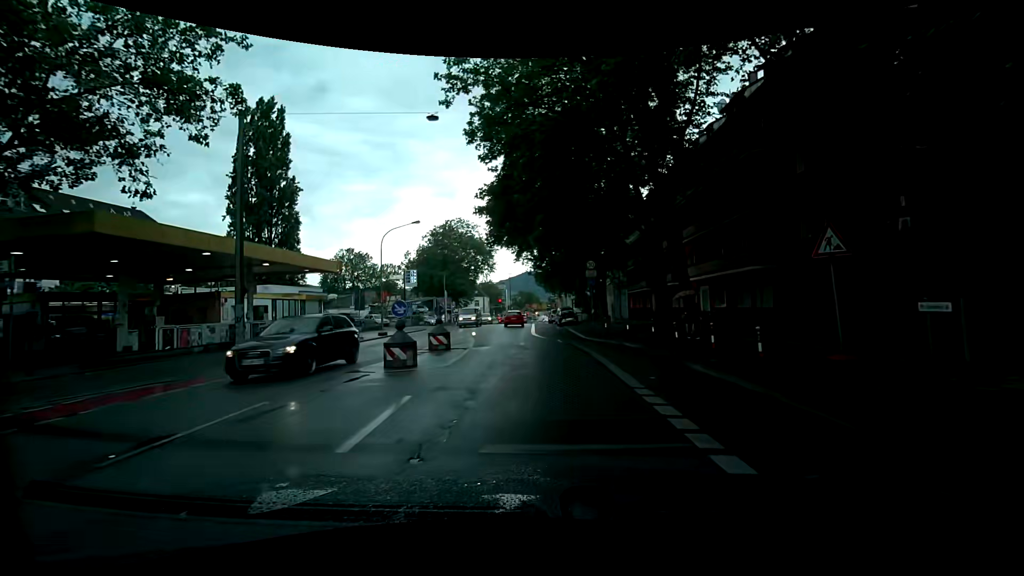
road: secondary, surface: asphalt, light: Day
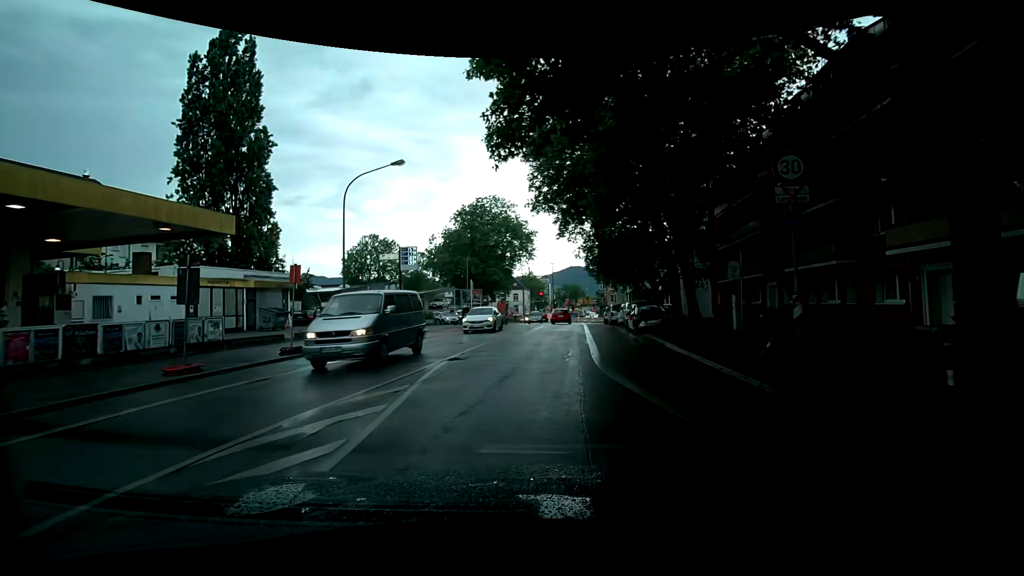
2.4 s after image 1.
(-0.6, +17.5) m; -8°
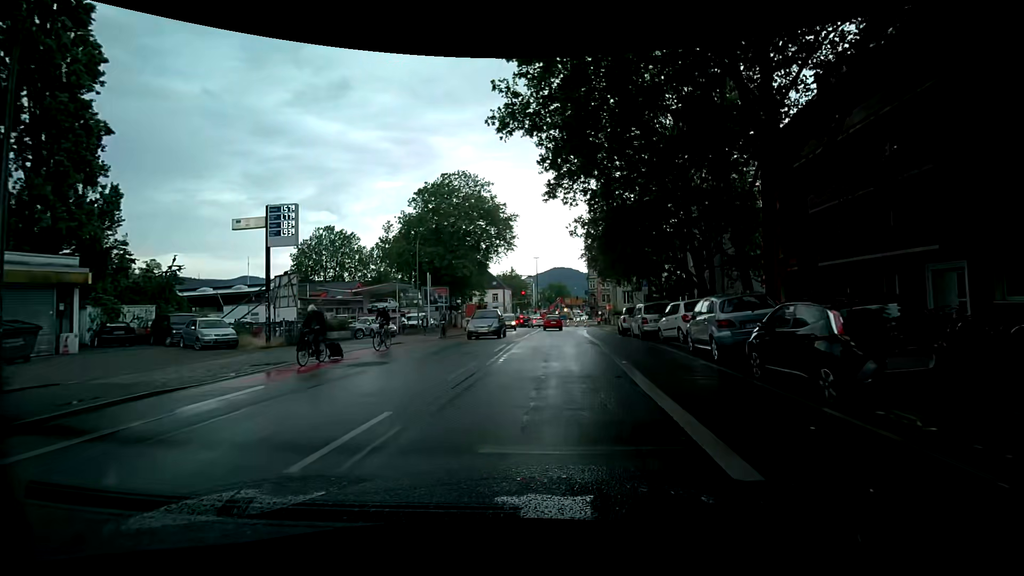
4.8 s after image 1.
(+0.4, +17.2) m; +3°
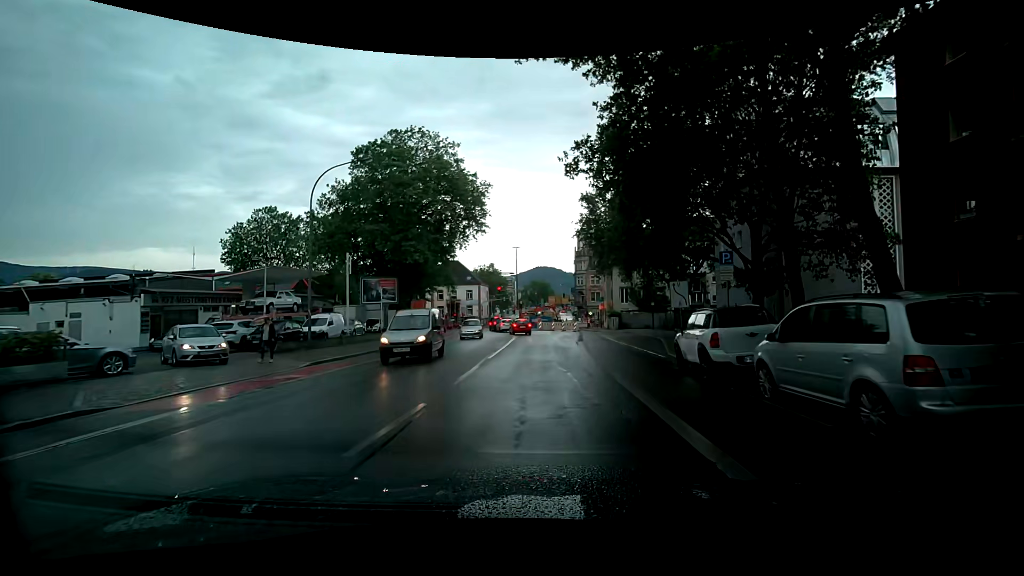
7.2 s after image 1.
(+0.4, +16.7) m; +3°
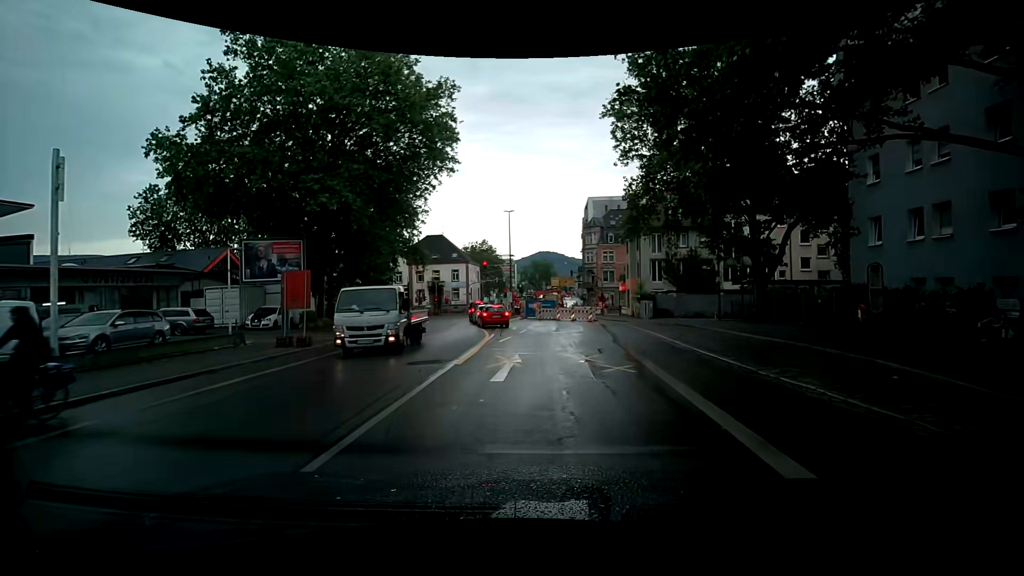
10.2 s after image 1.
(+0.1, +20.4) m; -1°
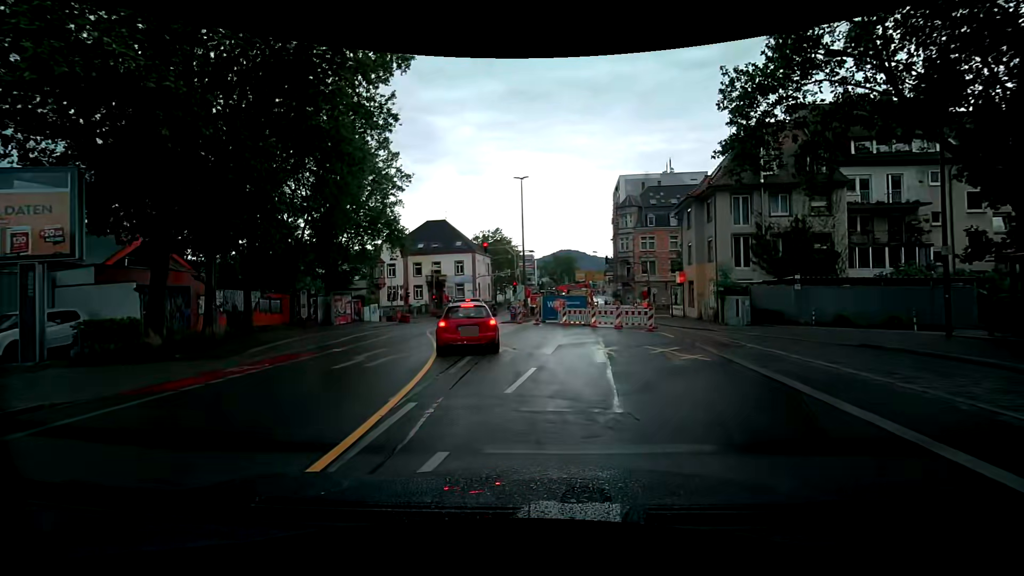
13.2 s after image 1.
(-0.1, +17.0) m; -2°
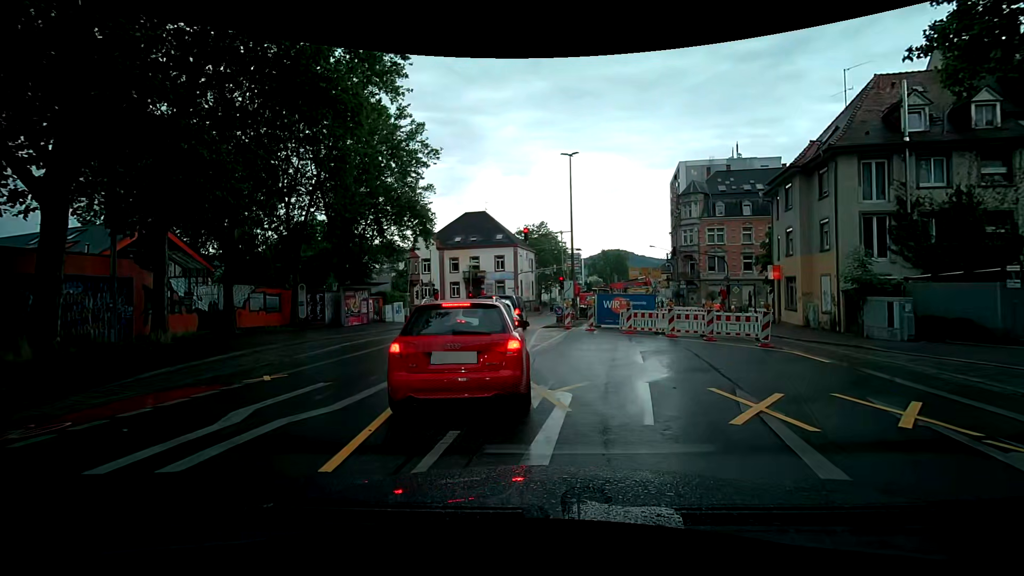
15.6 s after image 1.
(-0.4, +7.3) m; -4°
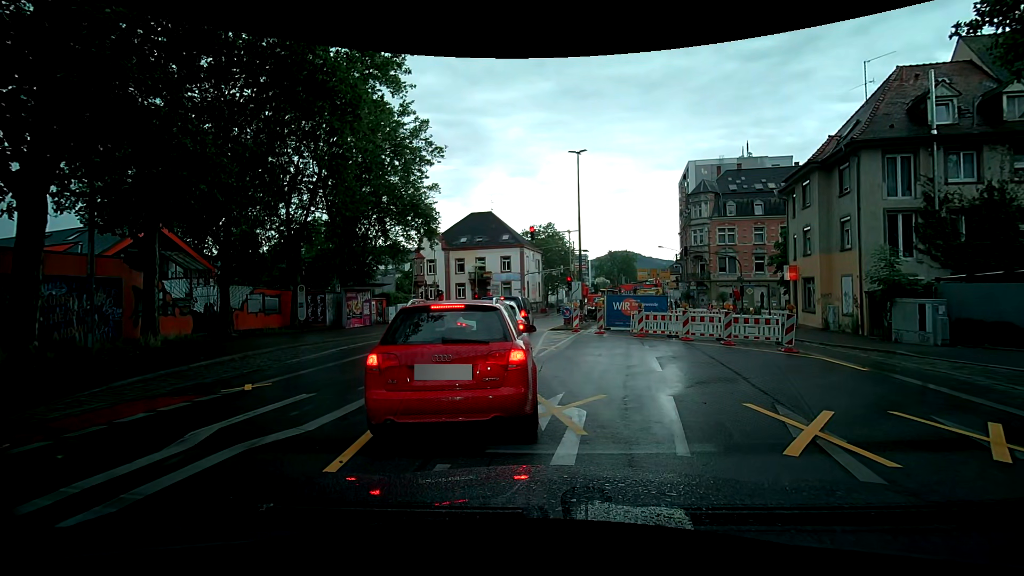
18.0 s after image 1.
(0.0, +1.0) m; 0°
(0, +10) (-1, +20) (-2, +30) (-1, +40) (0, +50) (+2, +59) (+7, +68) (+11, +77) (+14, +87) (+16, +97) m
